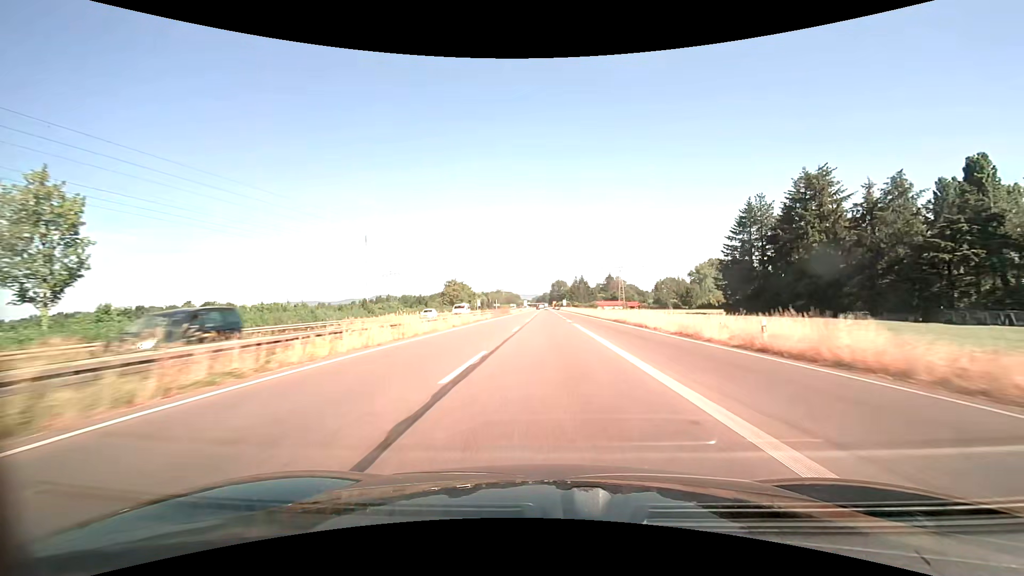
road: trunk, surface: asphalt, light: Day
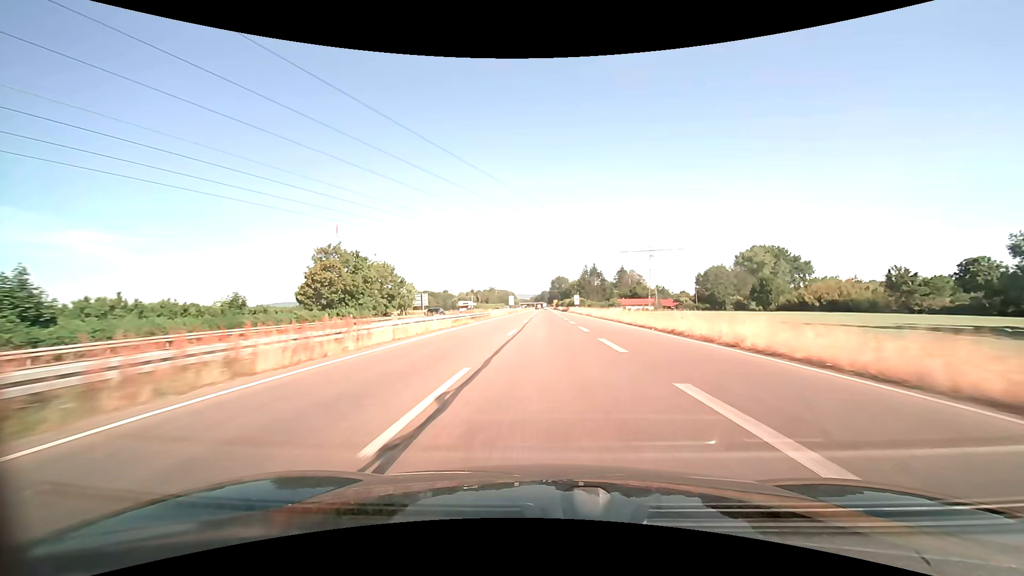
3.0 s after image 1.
(-0.1, +77.8) m; 0°
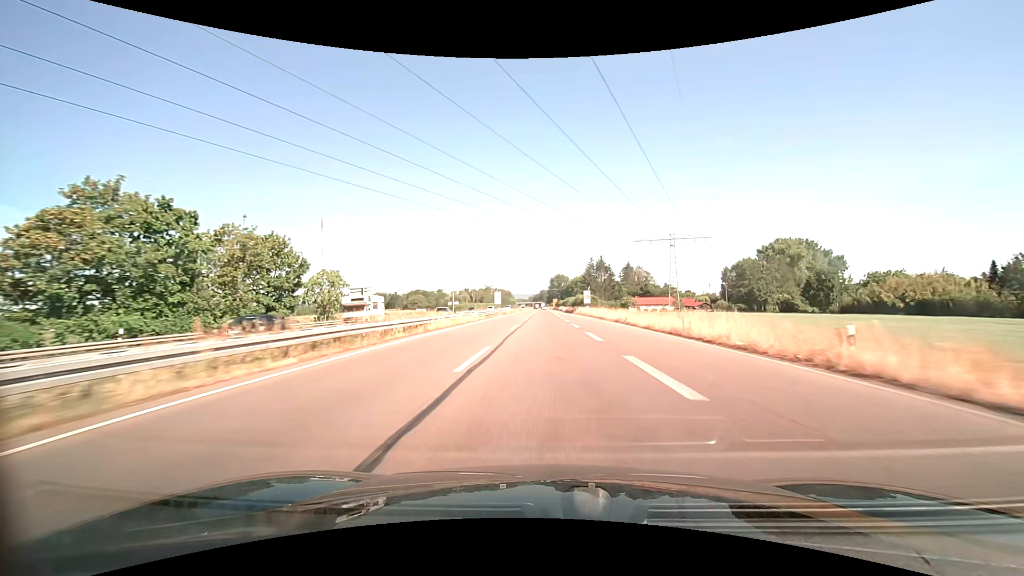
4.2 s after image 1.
(+0.1, +31.4) m; 0°
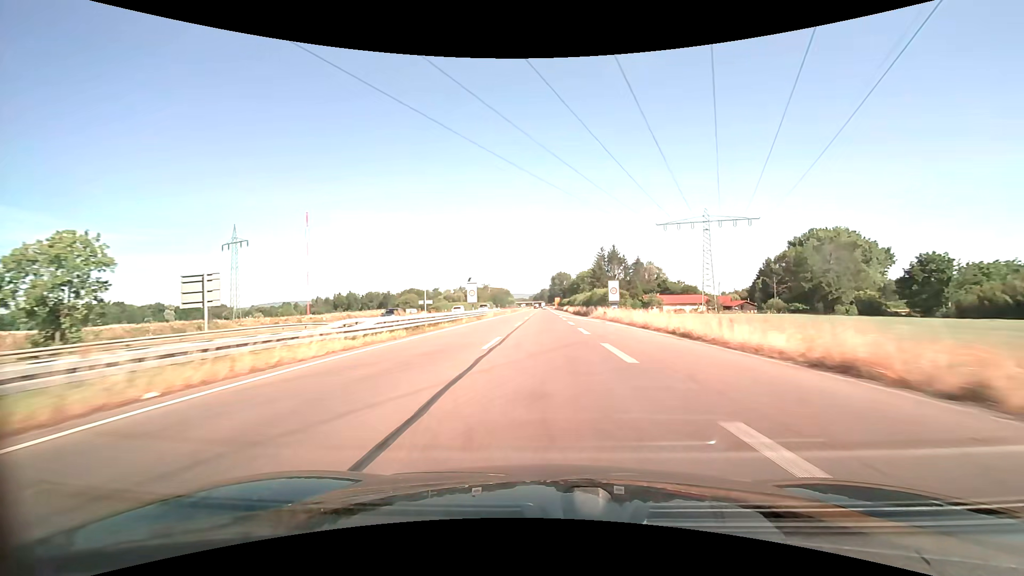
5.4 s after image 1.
(0.0, +31.5) m; 0°
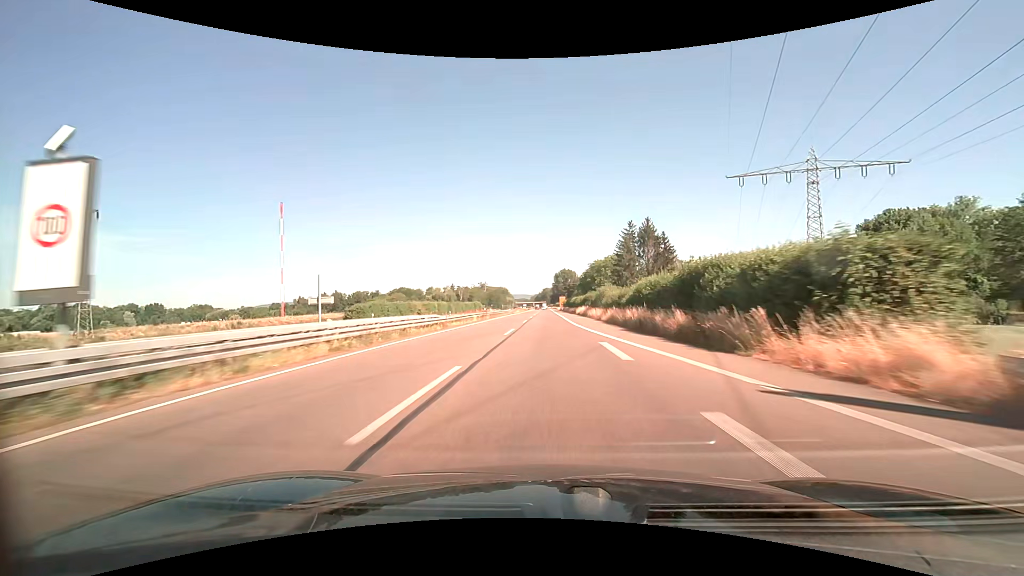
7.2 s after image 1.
(0.0, +47.4) m; 0°
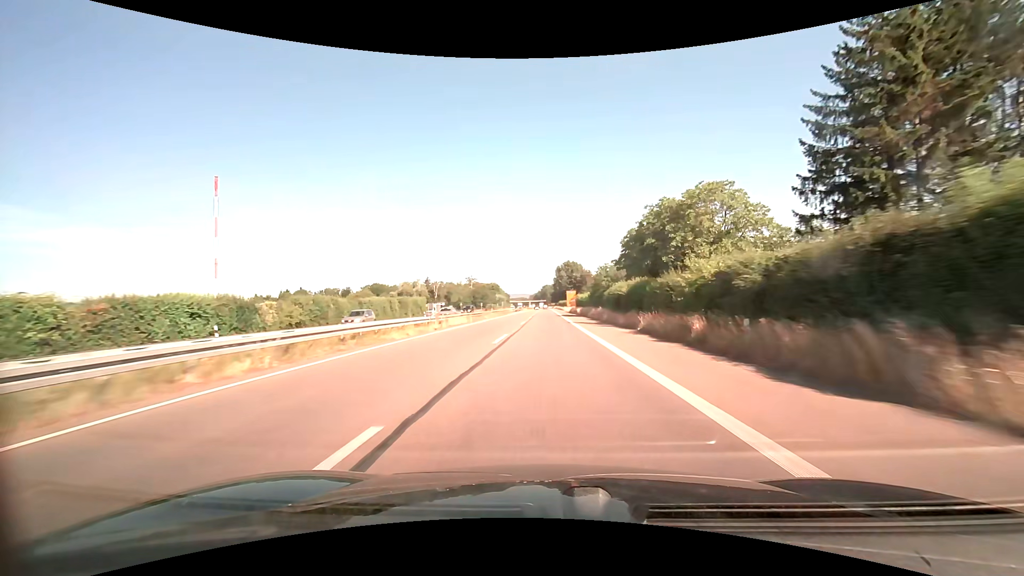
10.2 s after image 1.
(+0.2, +79.3) m; 0°
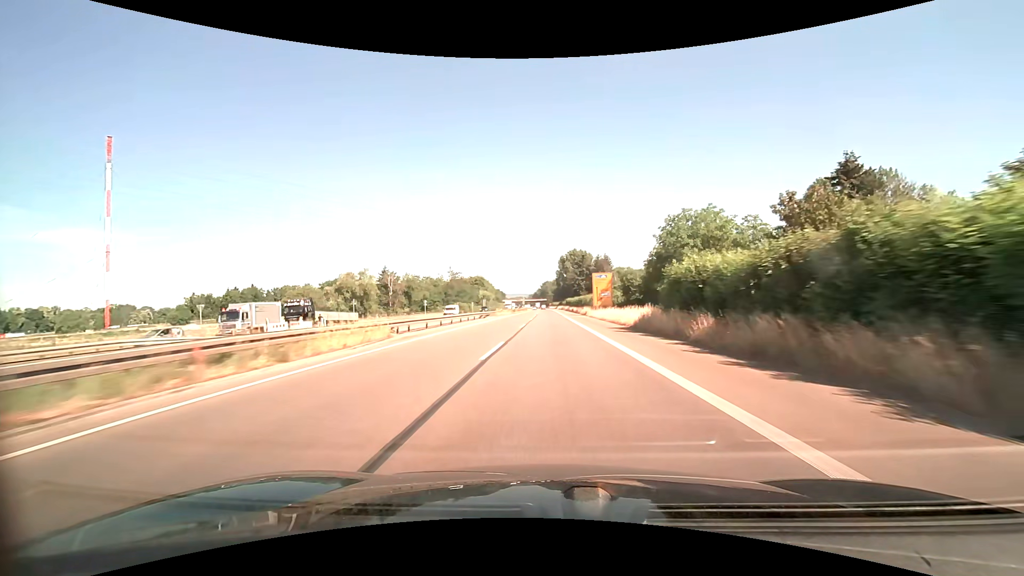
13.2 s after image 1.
(-0.1, +79.4) m; 0°
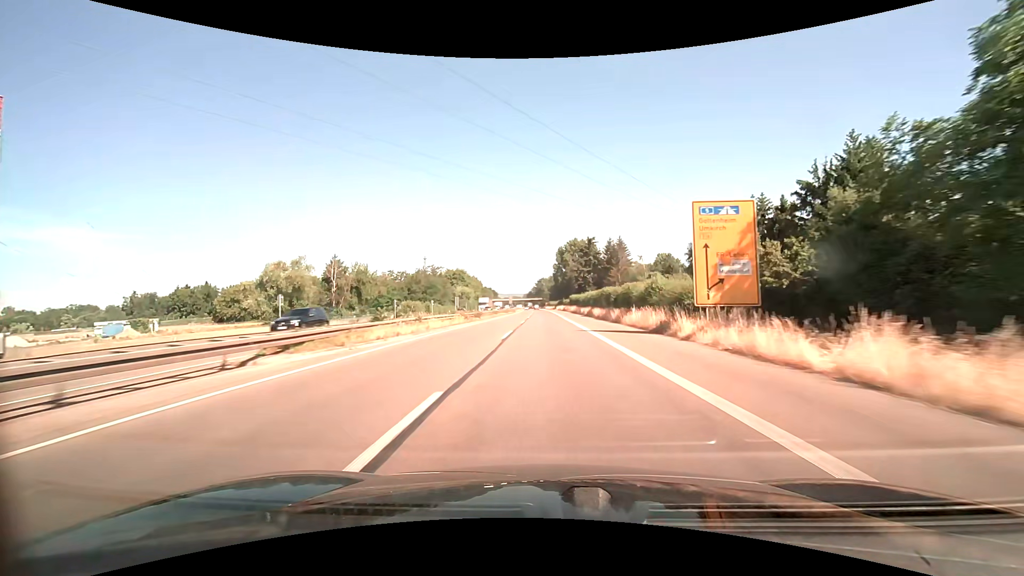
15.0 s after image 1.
(+0.1, +47.6) m; 0°
